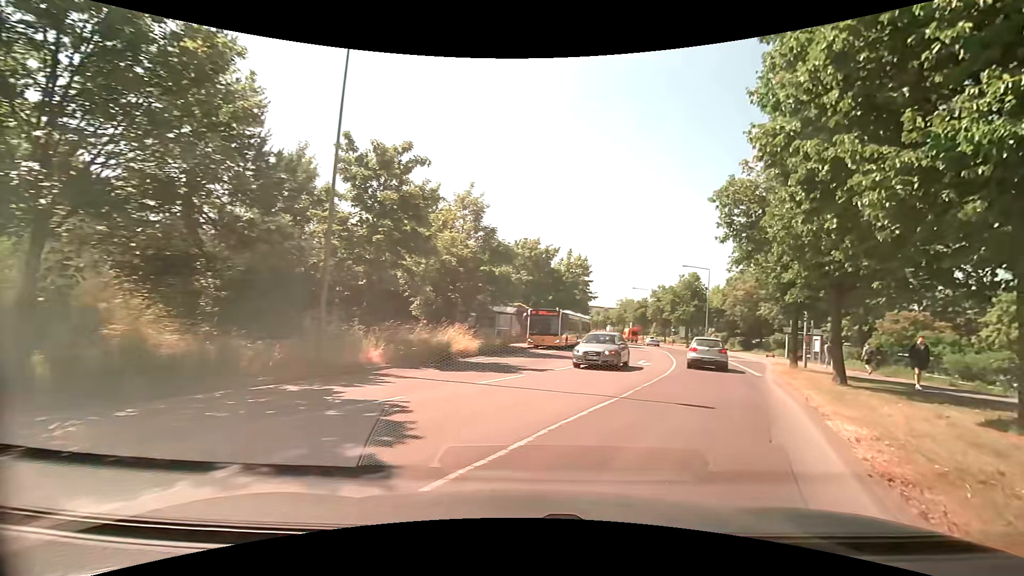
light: Day
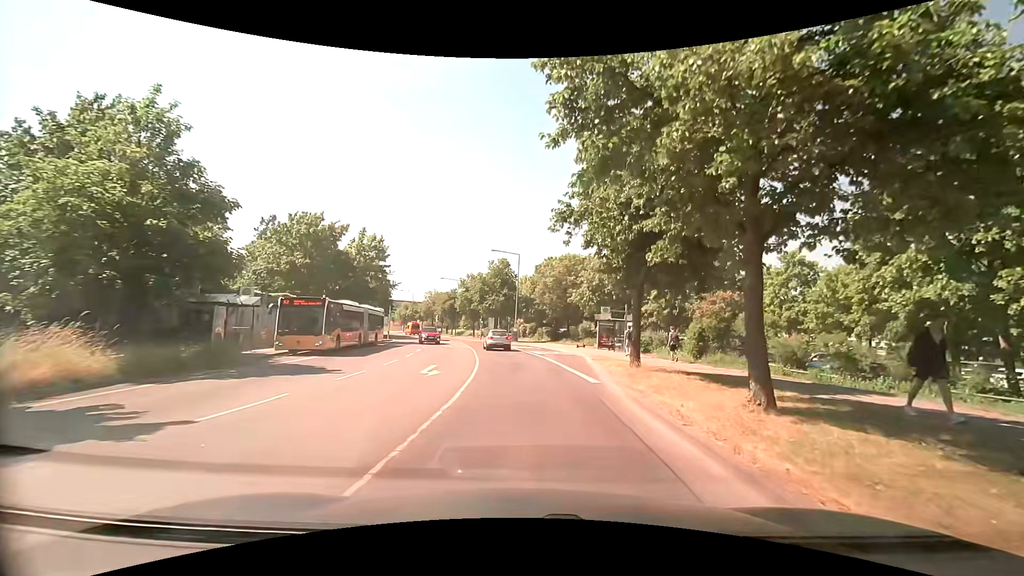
(+2.2, +9.7) m; +20°
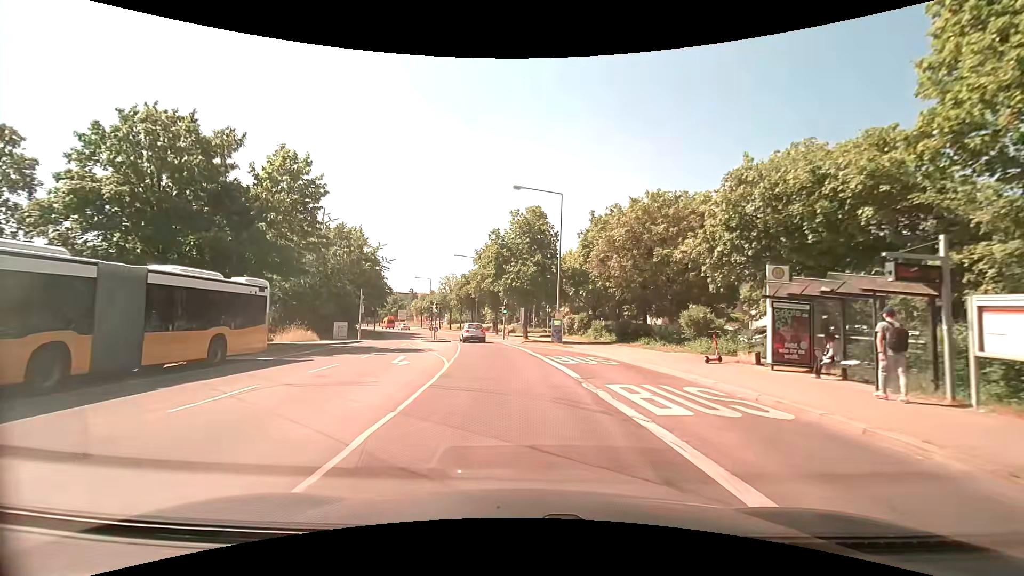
(-0.4, +24.5) m; -5°
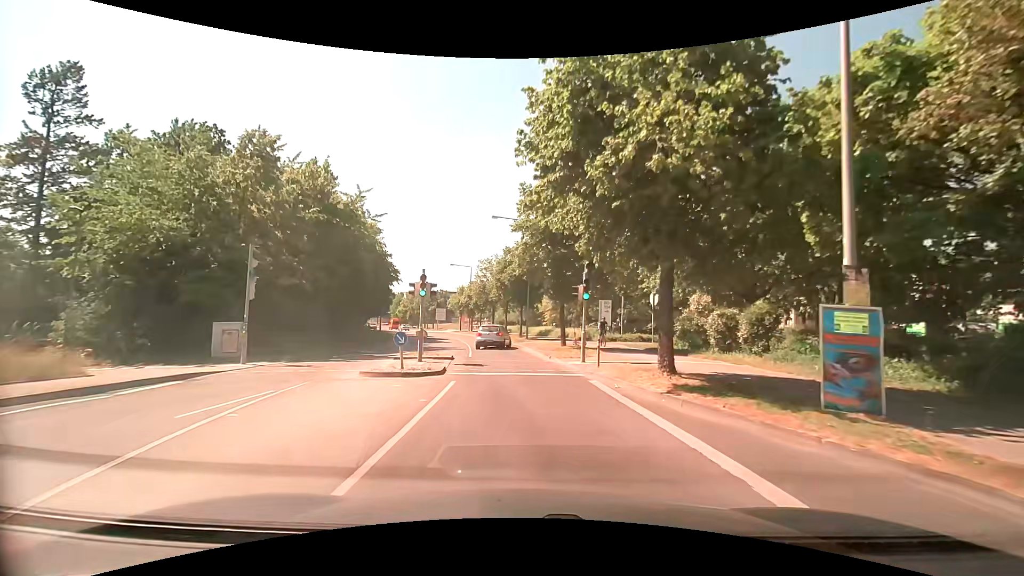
(-1.7, +25.0) m; -7°
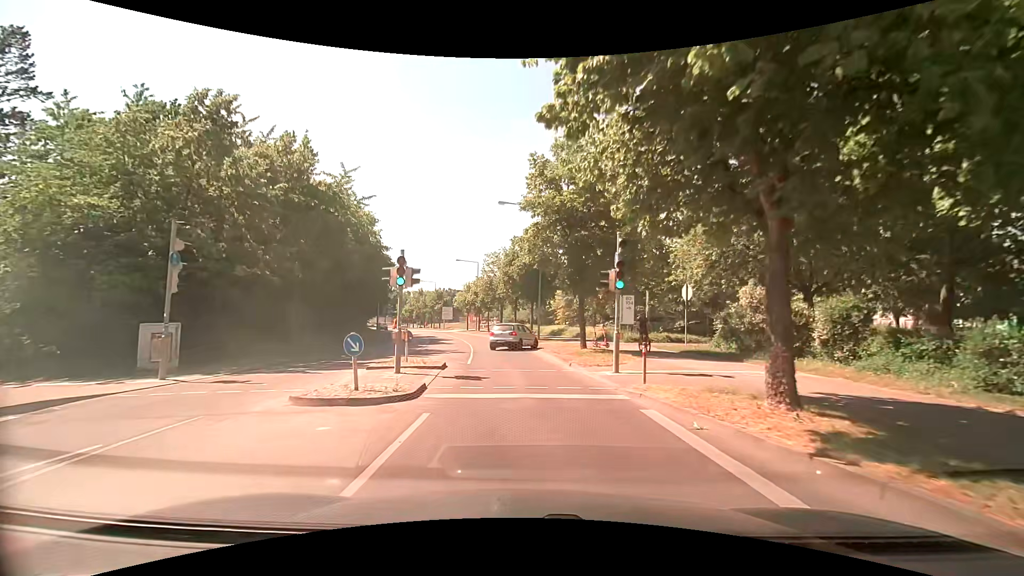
(0.0, +4.6) m; -1°
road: tertiary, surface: asphalt
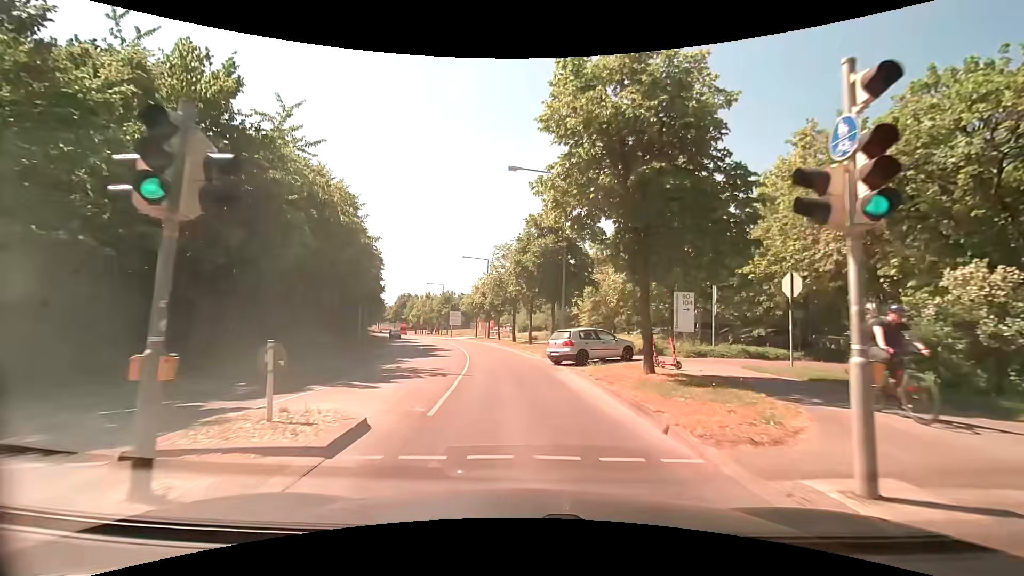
(-0.2, +9.7) m; -2°
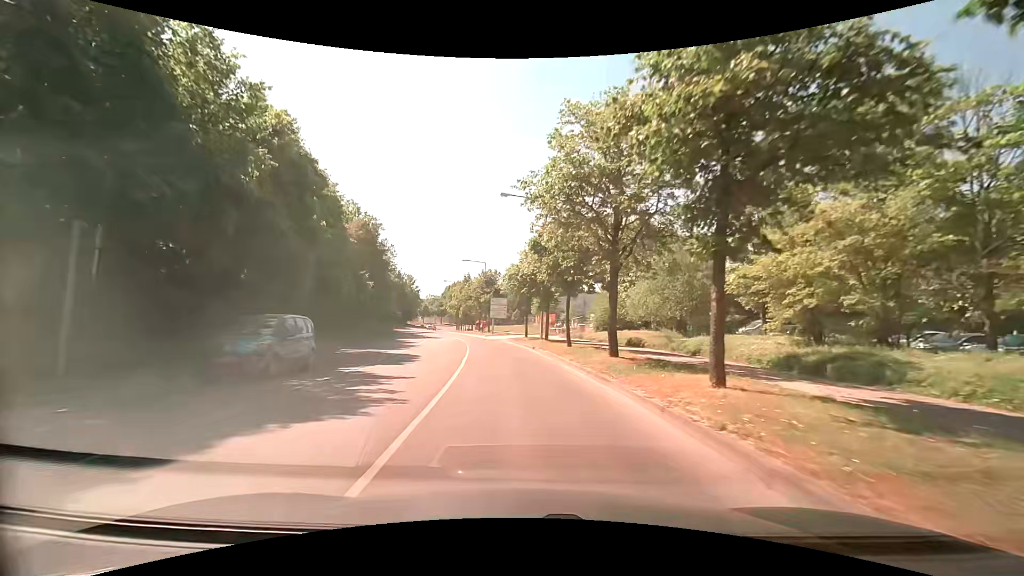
(-1.6, +28.5) m; -7°
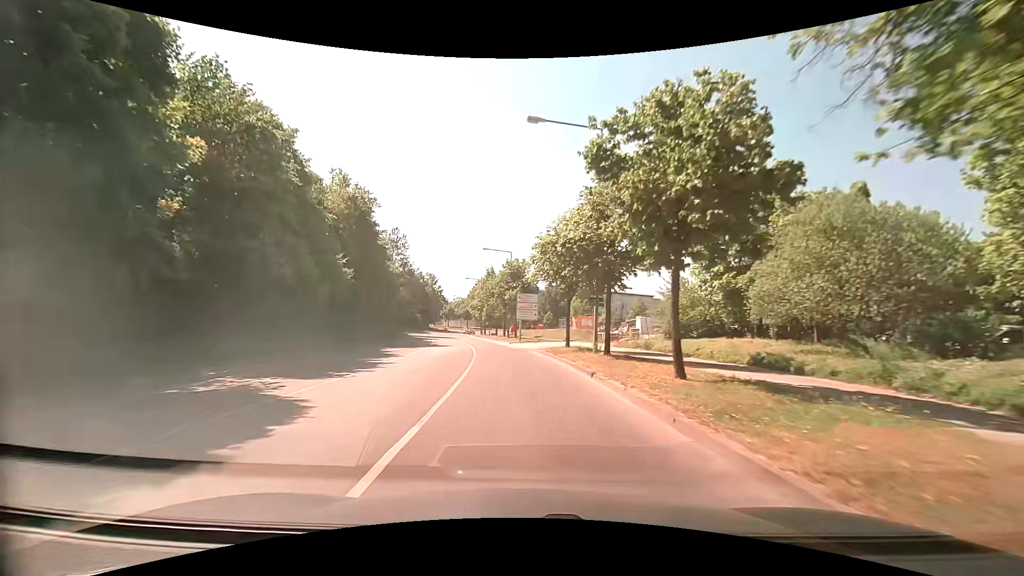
(-0.3, +13.6) m; -3°
(0, +10) (-1, +20) (-2, +30) (-3, +40) (-4, +50) (-6, +60) (-9, +69) (-12, +79) (-14, +89) (-15, +98) m
